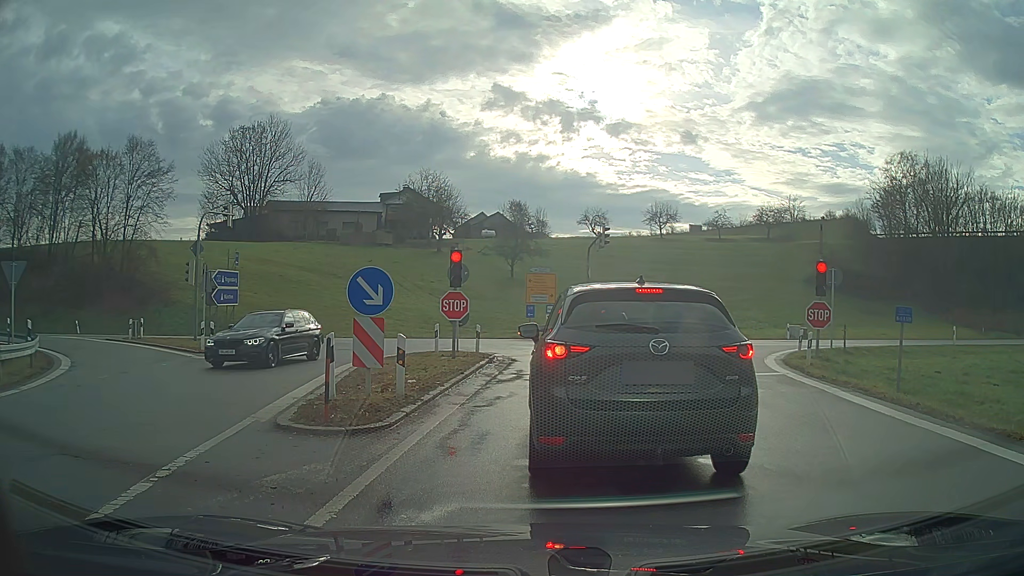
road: motorway_link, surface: asphalt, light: Day
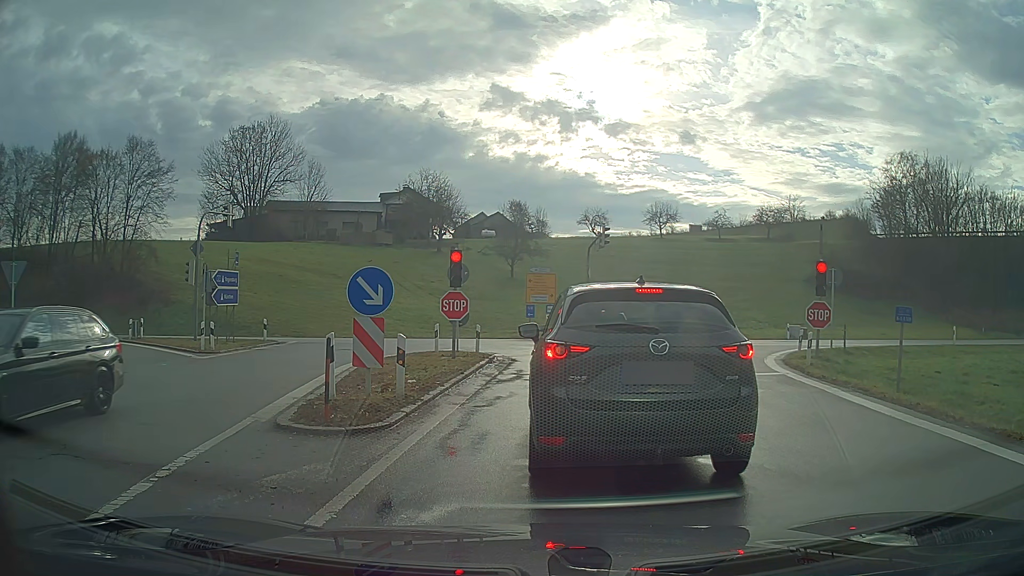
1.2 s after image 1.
(0.0, 0.0) m; 0°
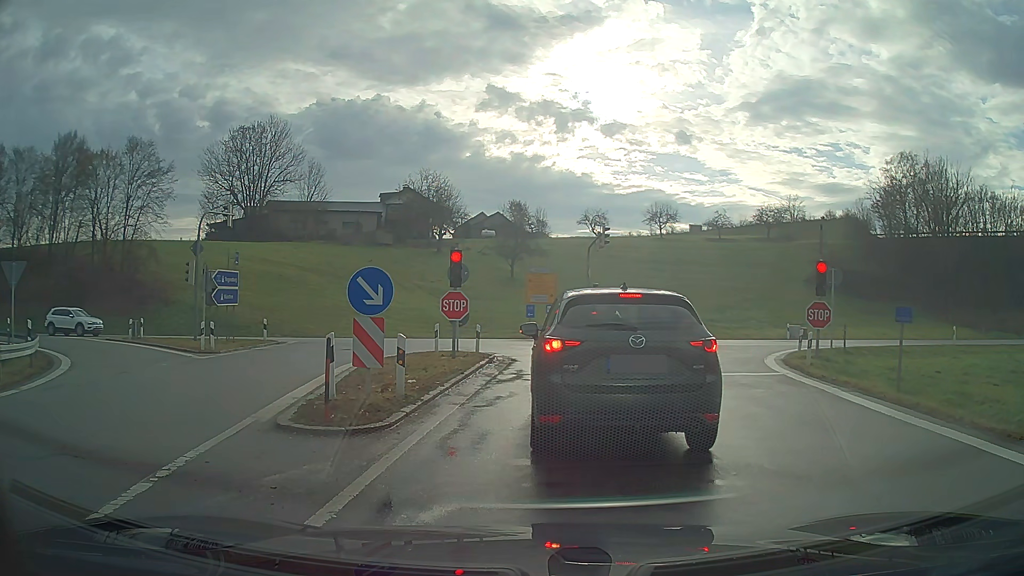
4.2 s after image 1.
(0.0, 0.0) m; 0°
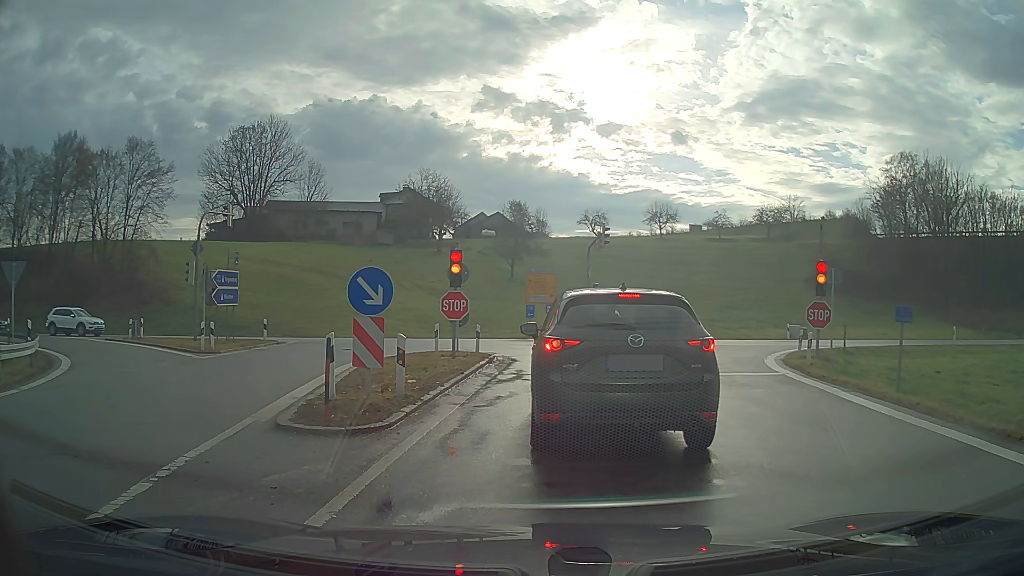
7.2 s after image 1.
(0.0, 0.0) m; 0°
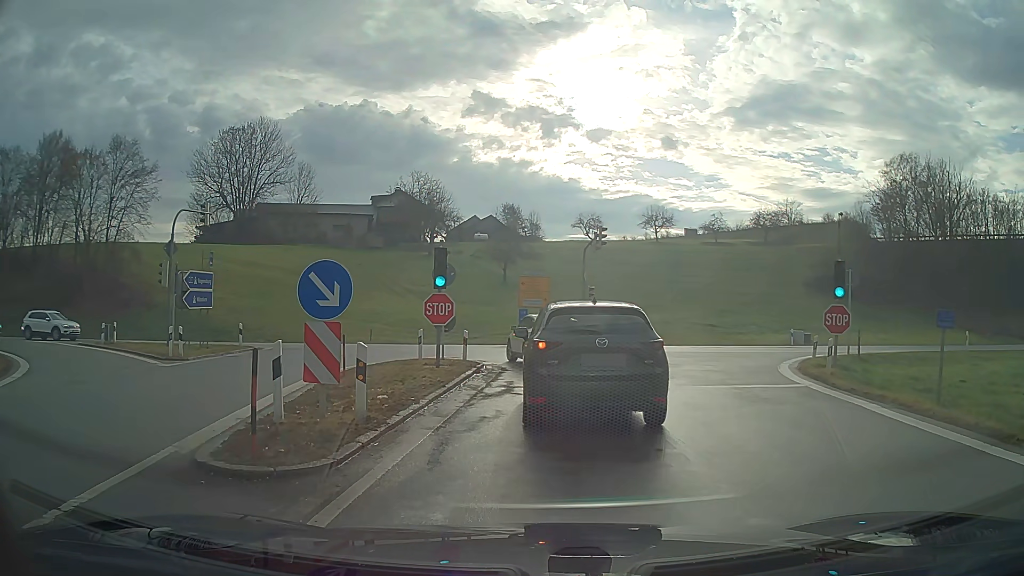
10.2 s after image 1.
(0.0, +2.1) m; +1°
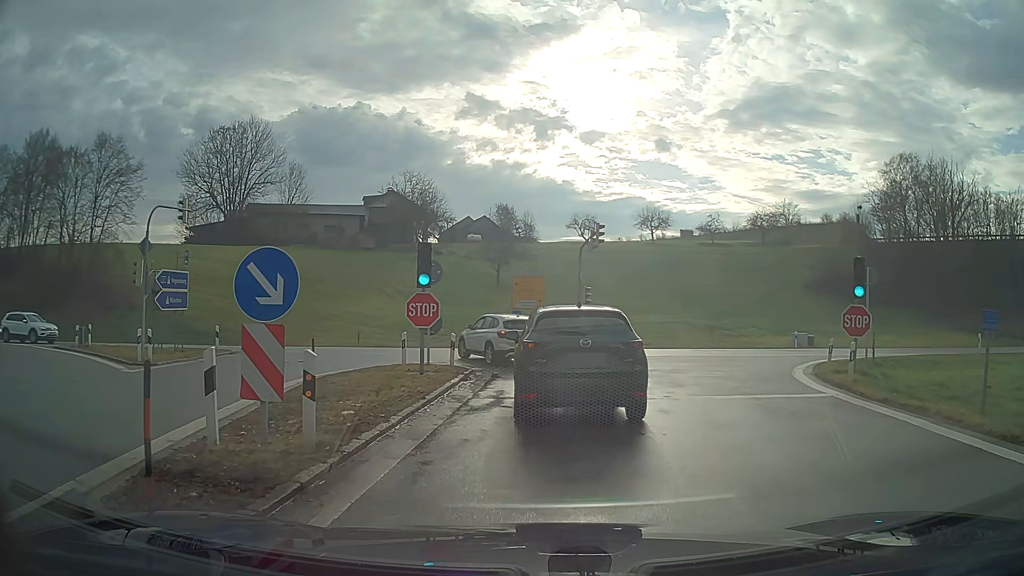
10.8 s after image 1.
(0.0, +1.8) m; +1°
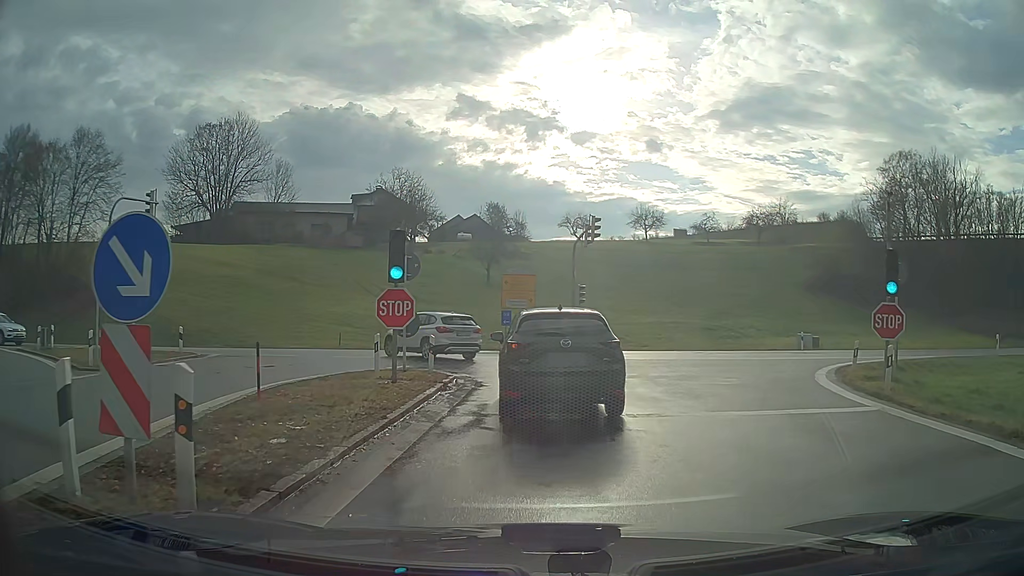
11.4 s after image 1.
(0.0, +2.4) m; +1°
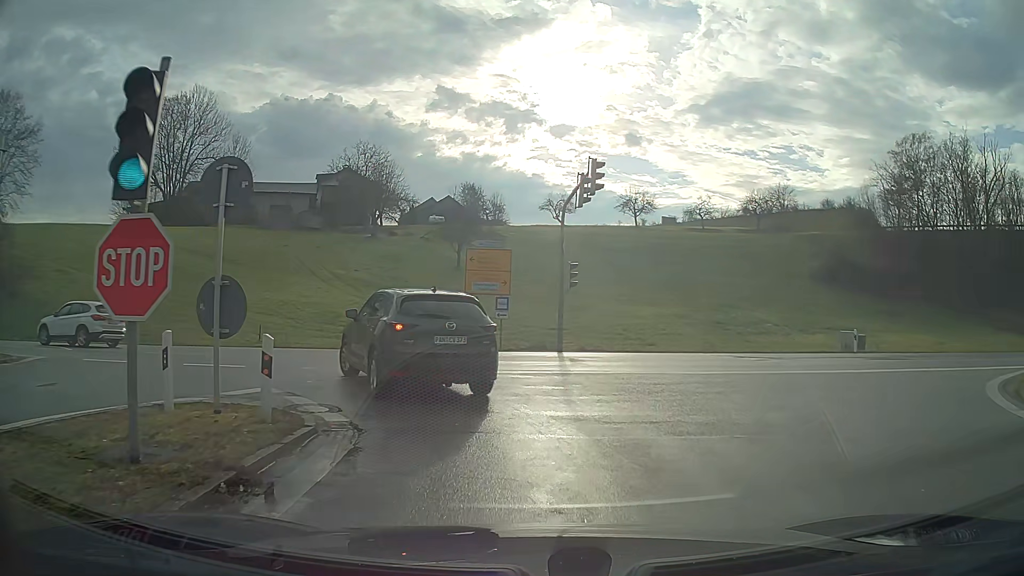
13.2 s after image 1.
(+0.1, +9.6) m; +1°
